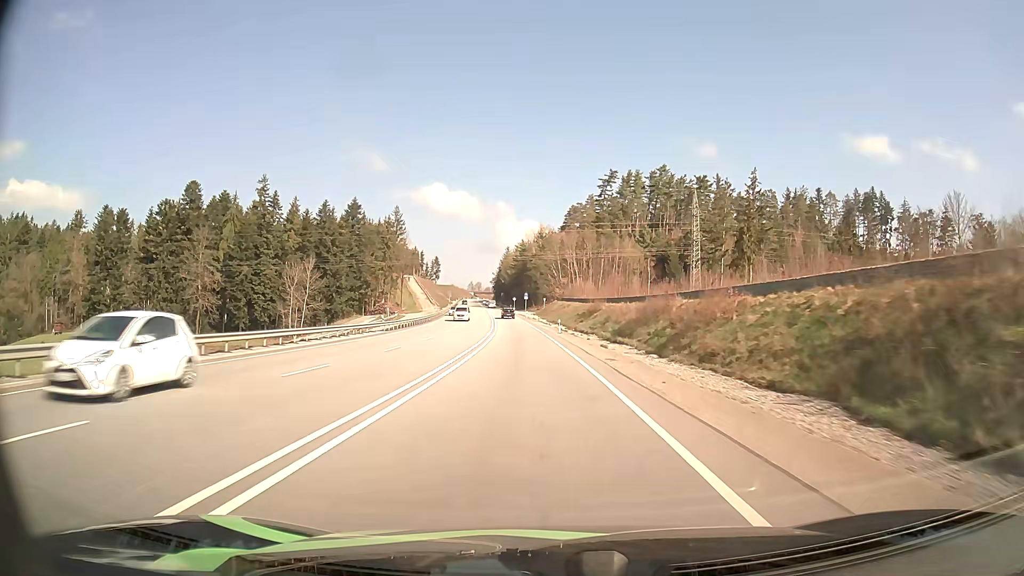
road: primary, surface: asphalt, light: Day
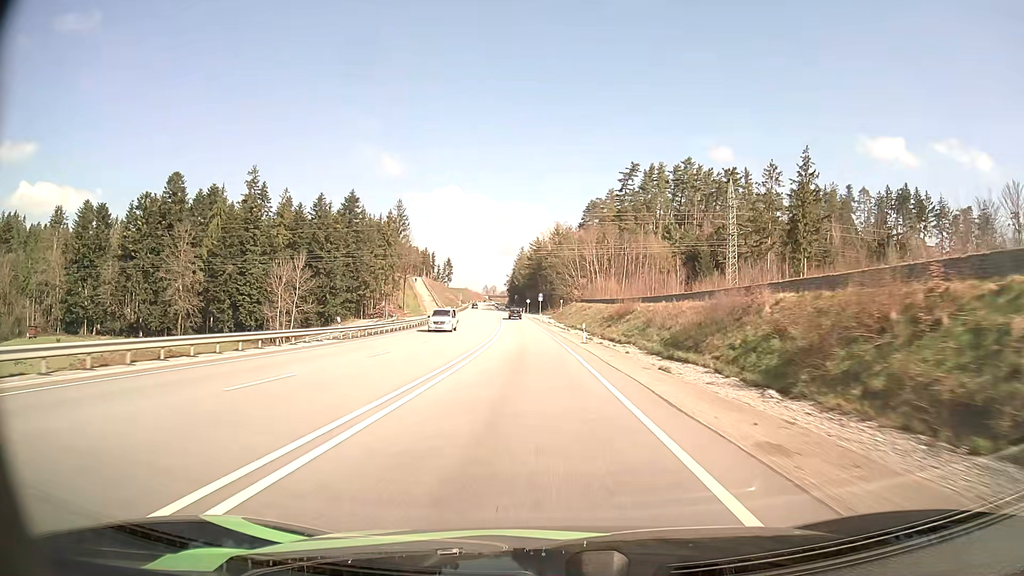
(-0.2, +15.3) m; -1°
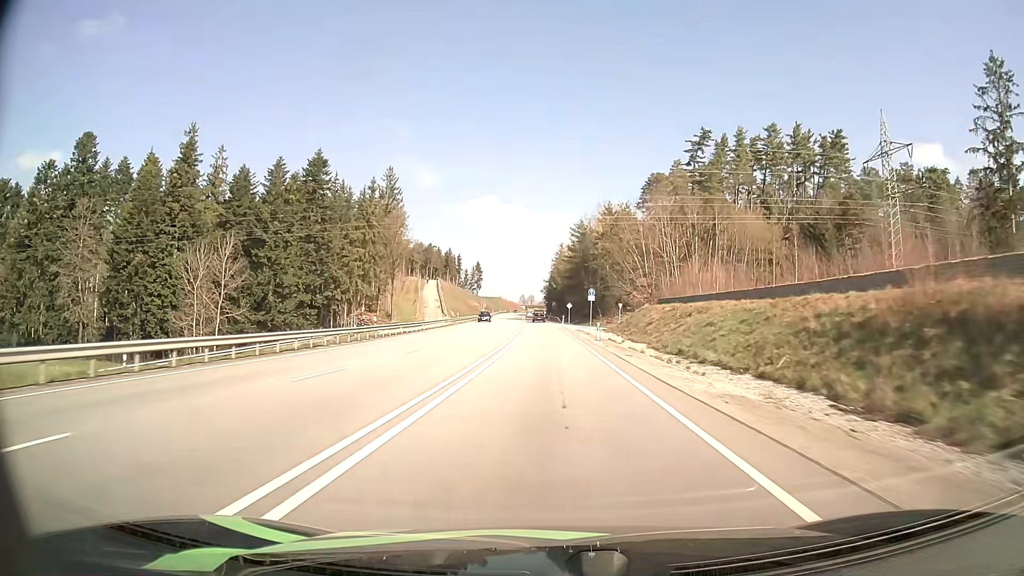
(-1.6, +46.0) m; -4°
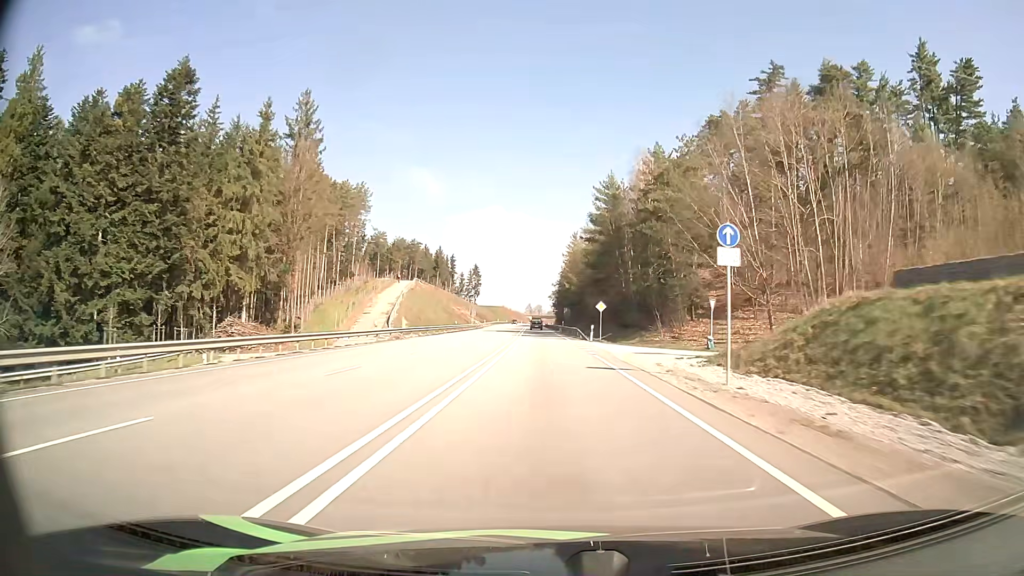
(-0.4, +46.1) m; -1°
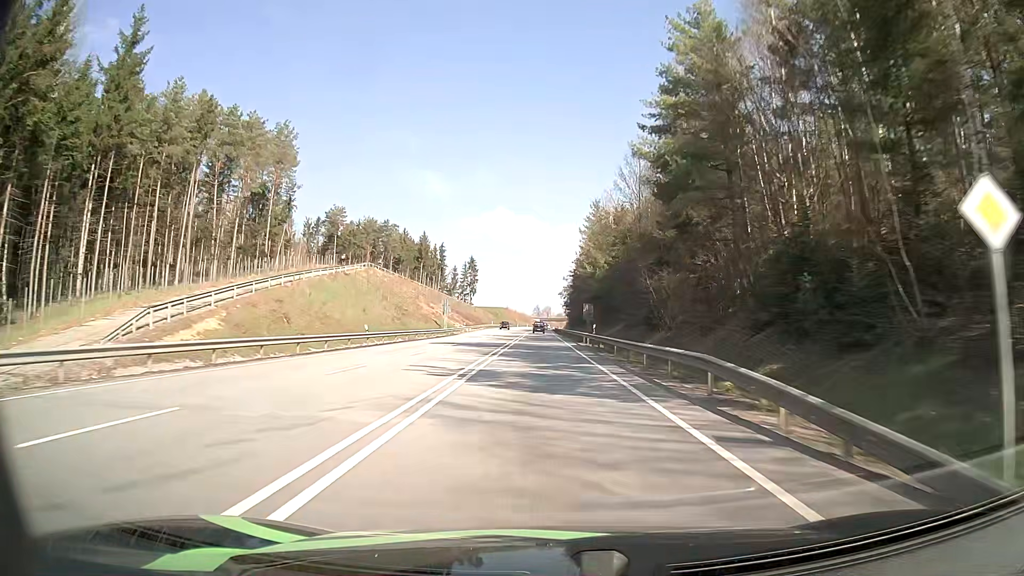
(-0.3, +46.6) m; -1°
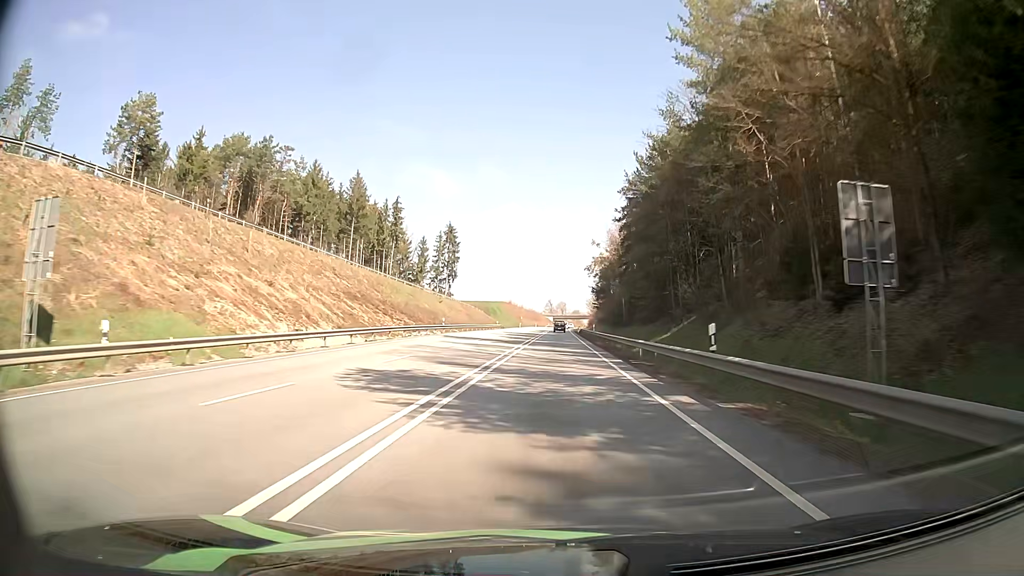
(-0.9, +79.4) m; -1°
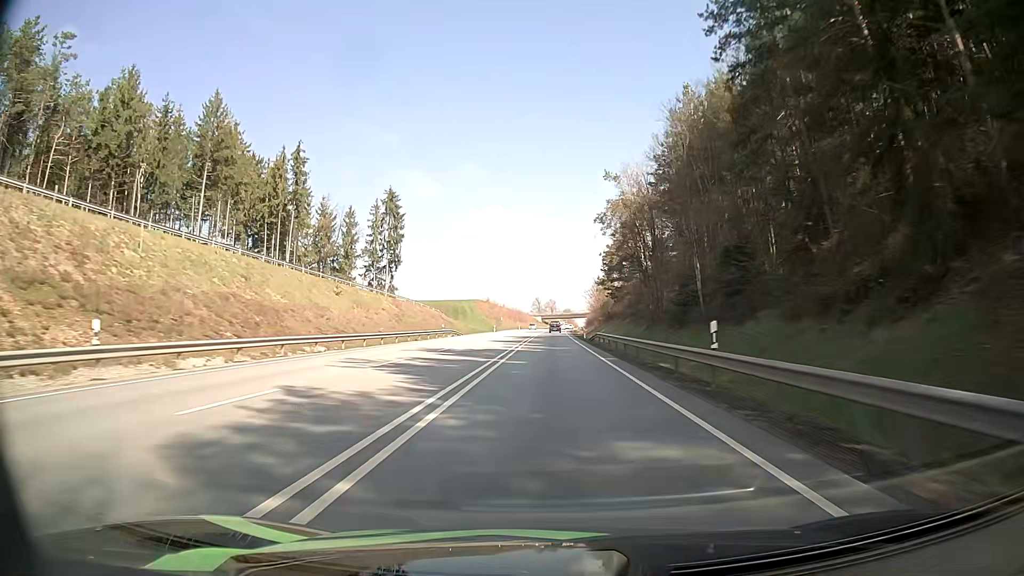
(+0.3, +48.5) m; +1°
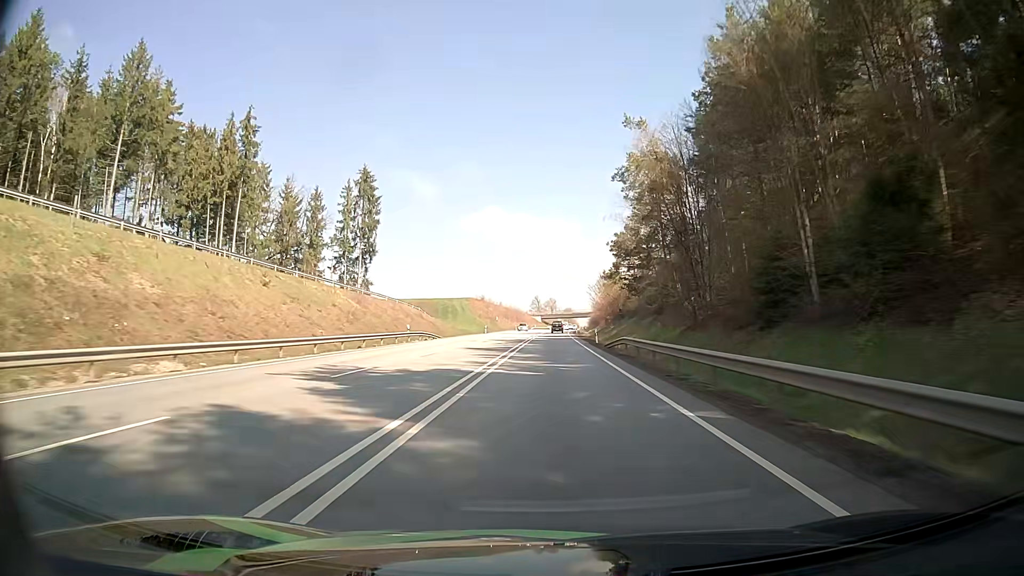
(0.0, +16.3) m; 0°
(0, +10) (0, +20) (0, +30) (0, +40) (0, +50) (0, +60) (0, +70) (0, +80) (0, +90) (+1, +100) m
